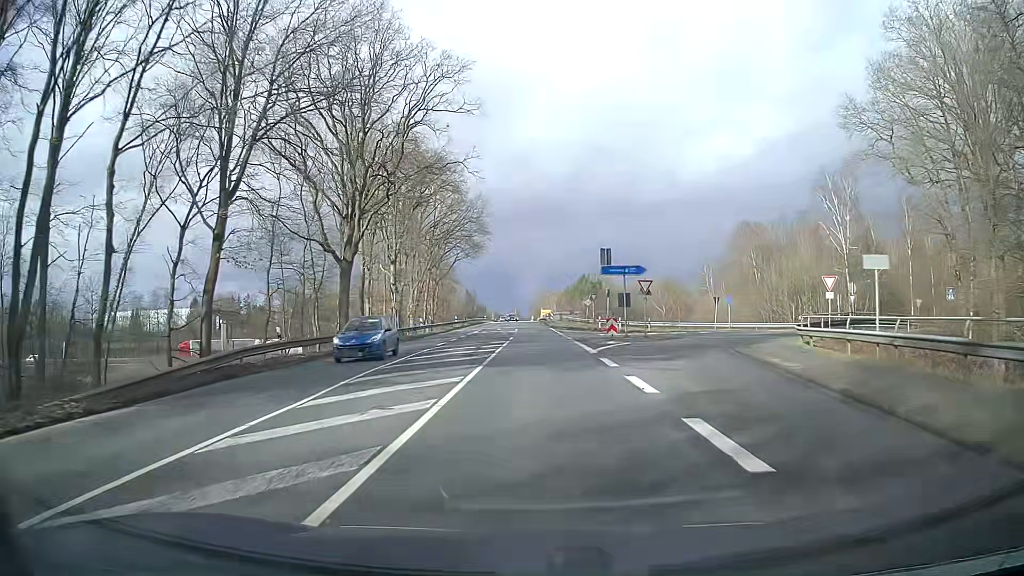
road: secondary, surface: asphalt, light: Day
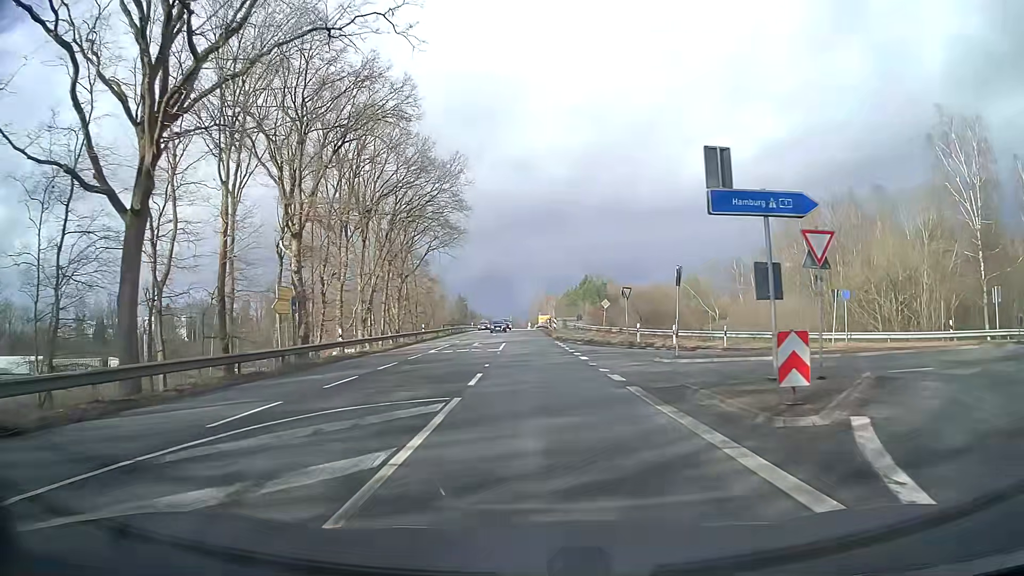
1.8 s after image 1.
(+0.2, +22.9) m; 0°
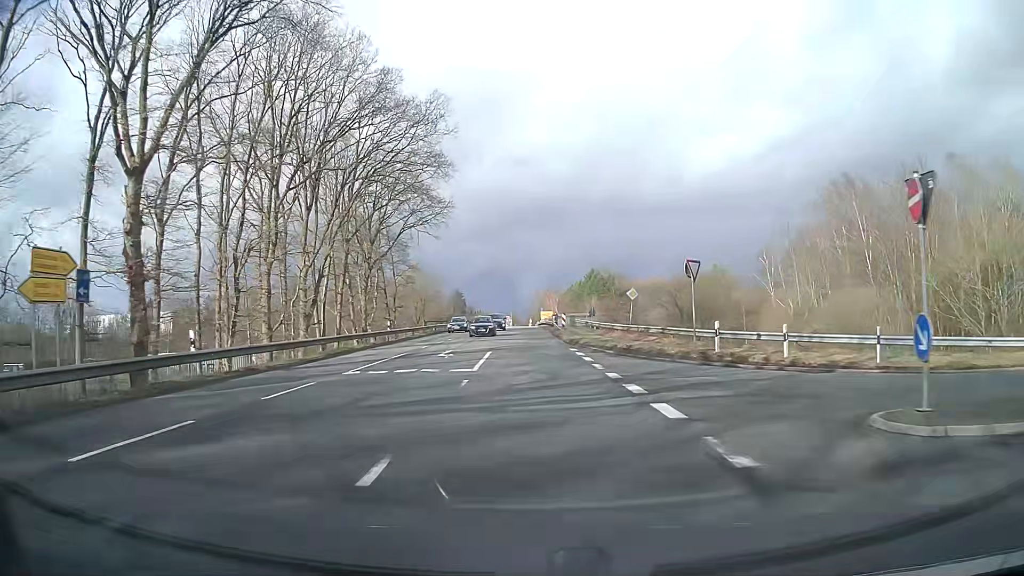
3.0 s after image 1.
(0.0, +15.2) m; 0°
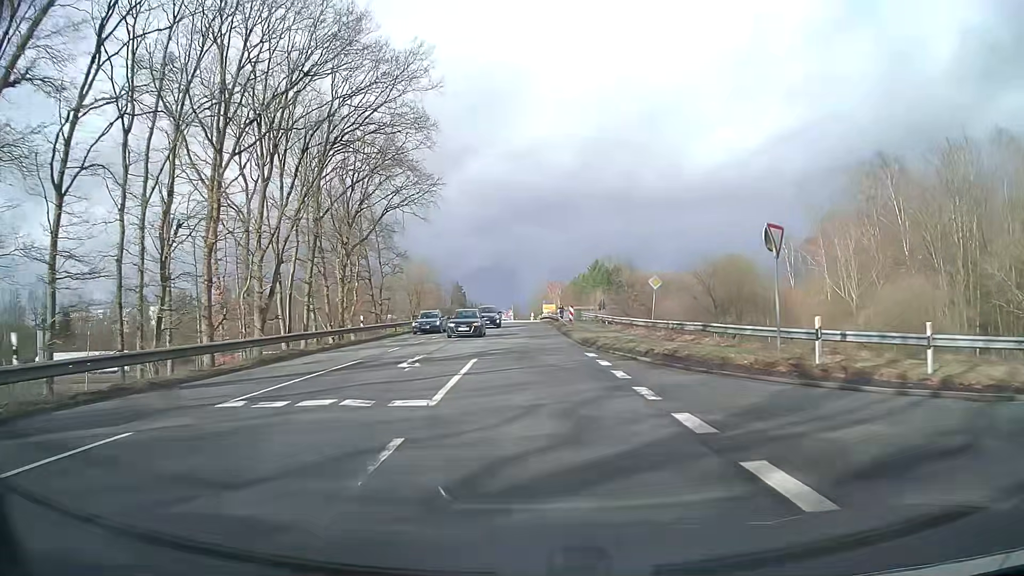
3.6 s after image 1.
(0.0, +7.6) m; 0°
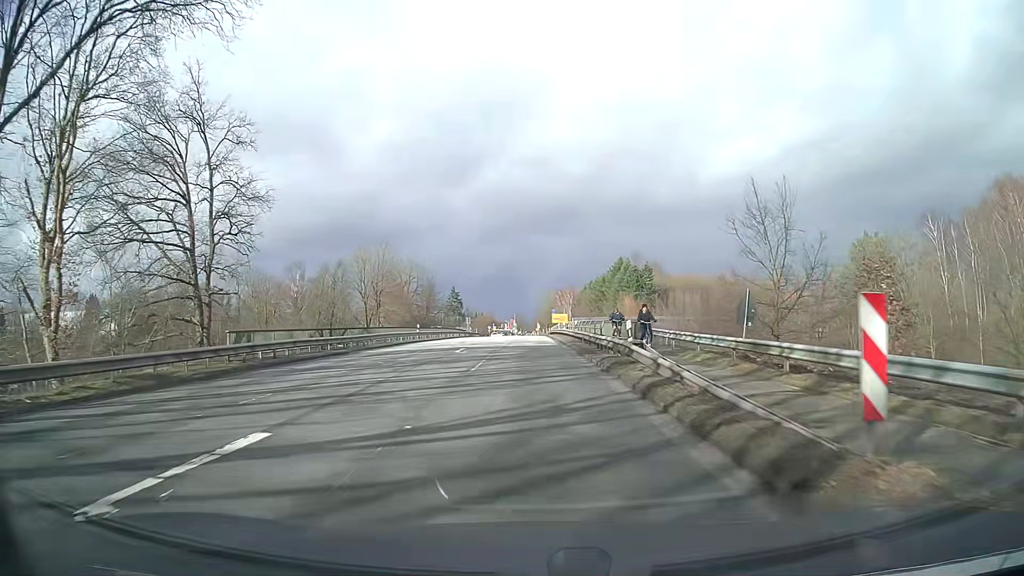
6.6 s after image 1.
(-0.3, +38.0) m; -1°
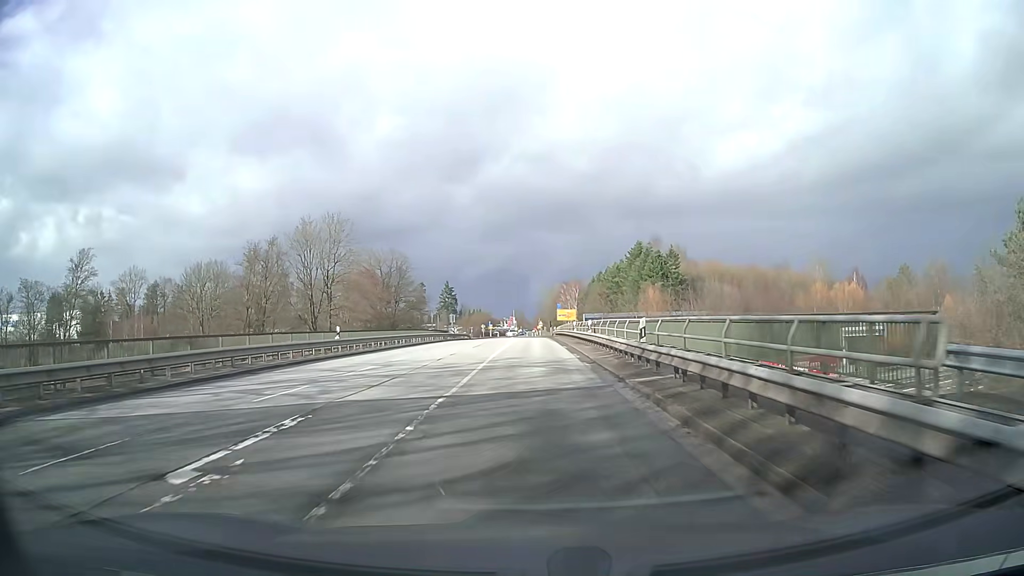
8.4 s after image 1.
(0.0, +22.8) m; 0°
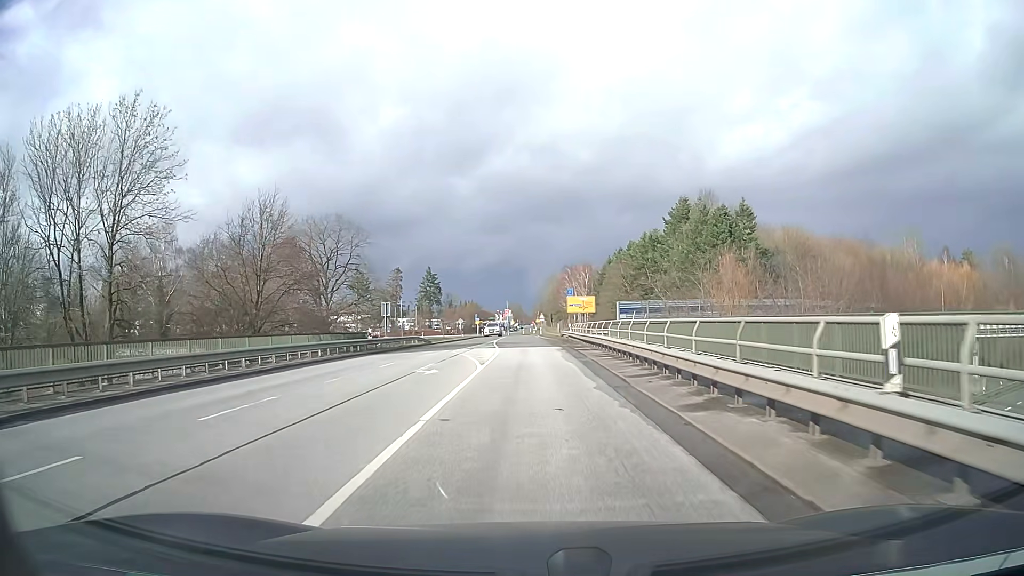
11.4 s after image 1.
(-0.2, +38.2) m; 0°
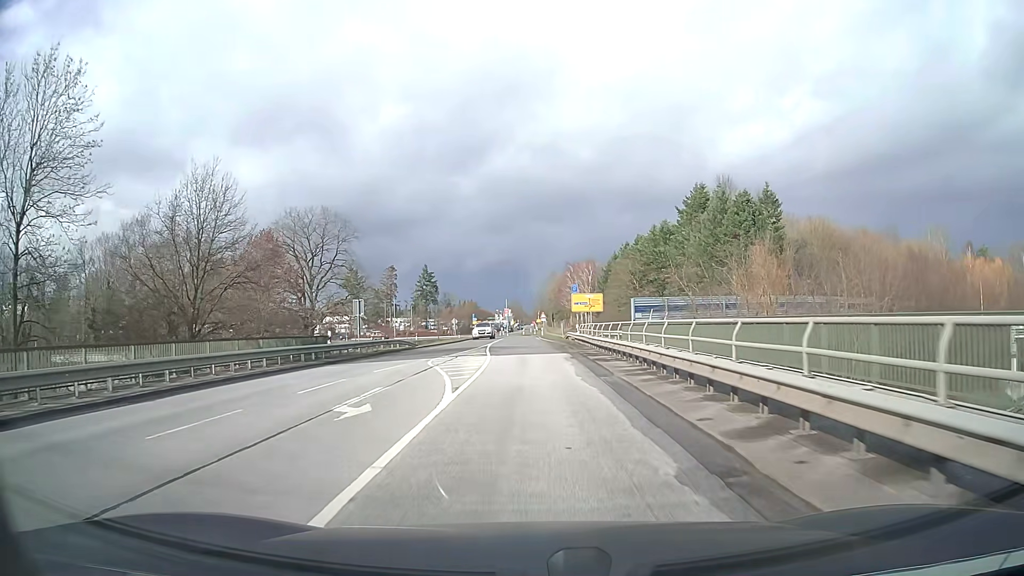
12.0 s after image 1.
(0.0, +7.7) m; 0°
(0, +10) (0, +20) (0, +30) (0, +40) (-1, +50) (-1, +60) (-1, +70) (-1, +80) (-1, +90) (-1, +100) m
